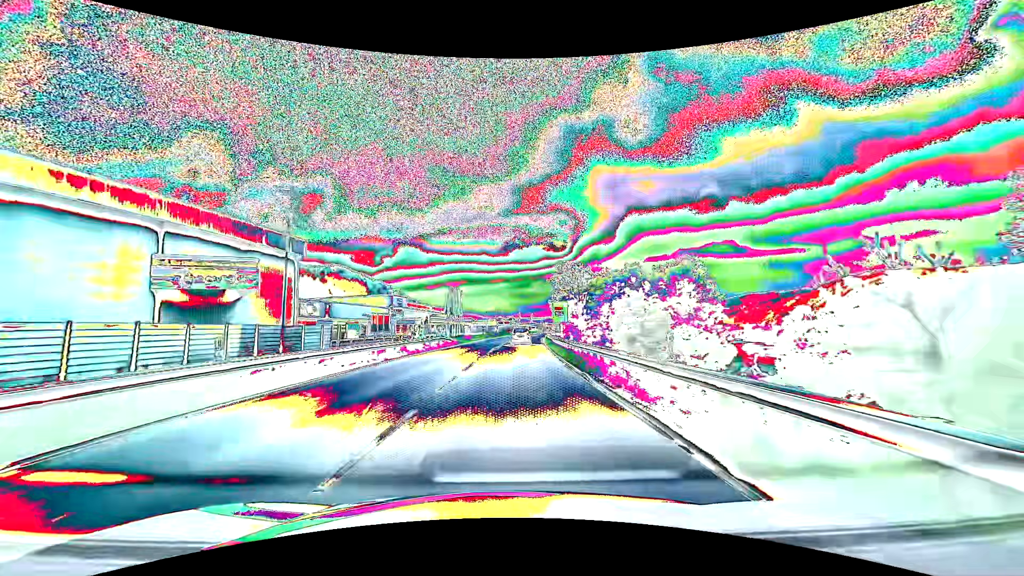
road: primary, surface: asphalt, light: Day
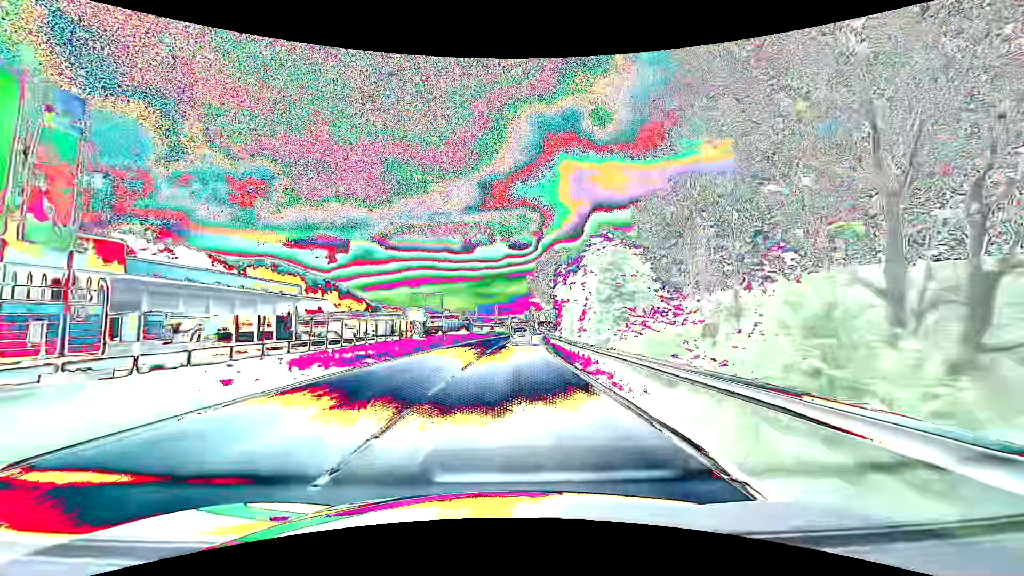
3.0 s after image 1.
(+2.7, +73.8) m; +4°
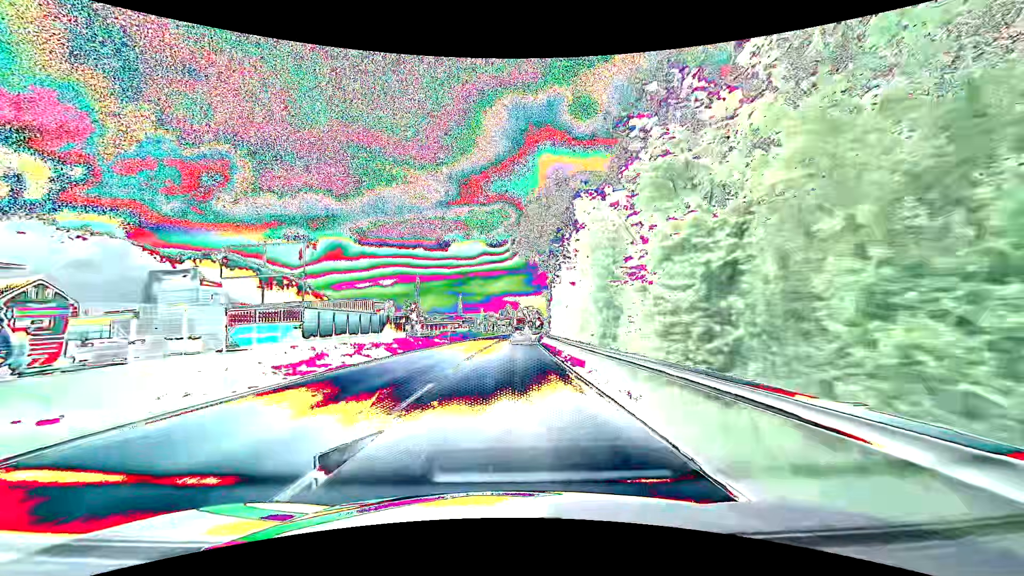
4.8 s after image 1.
(+1.1, +44.6) m; +3°
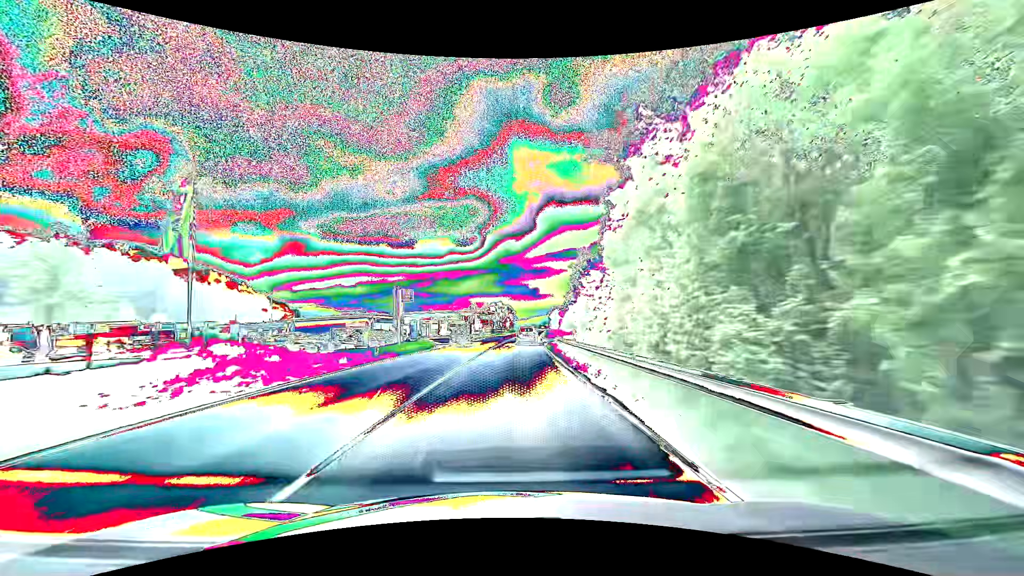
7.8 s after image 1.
(+2.5, +74.5) m; +4°
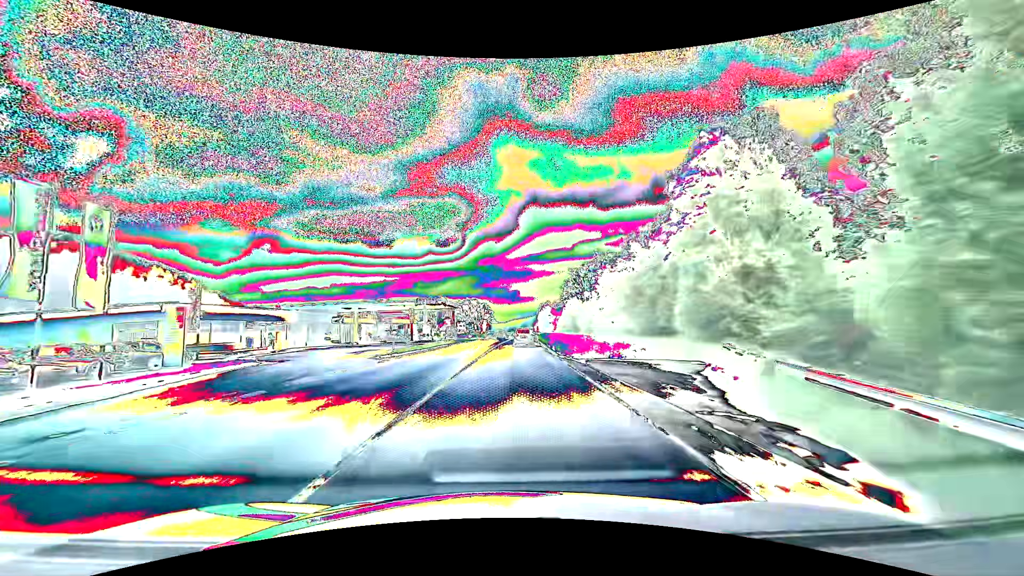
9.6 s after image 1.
(+0.8, +44.8) m; +2°
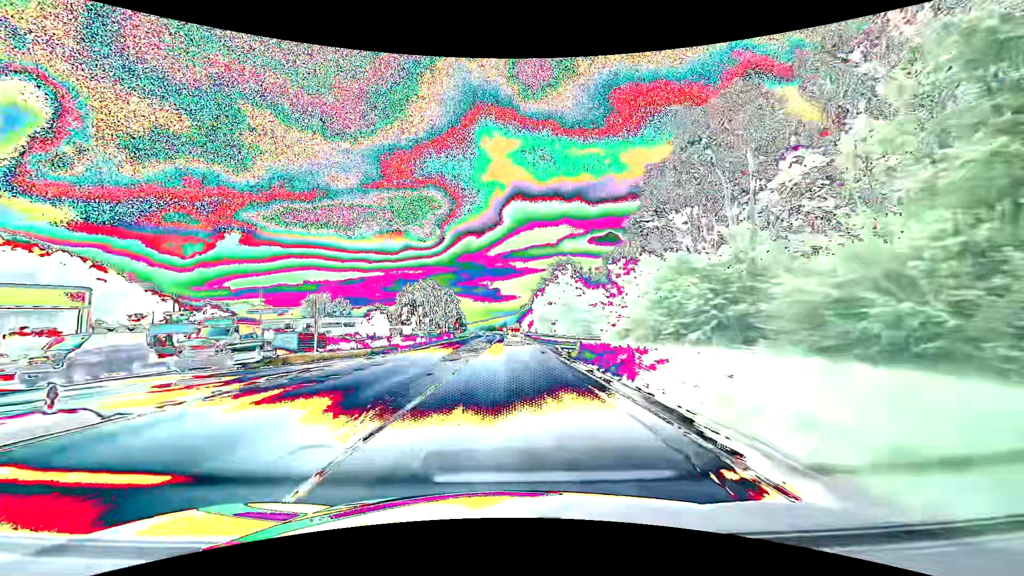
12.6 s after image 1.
(+2.3, +74.8) m; +3°
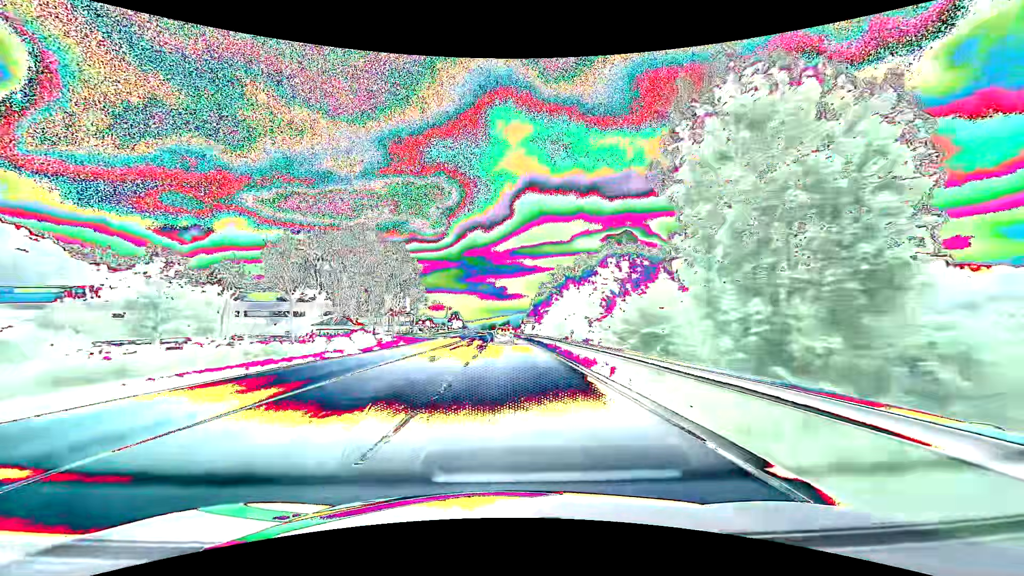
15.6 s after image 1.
(-0.1, +75.1) m; -1°
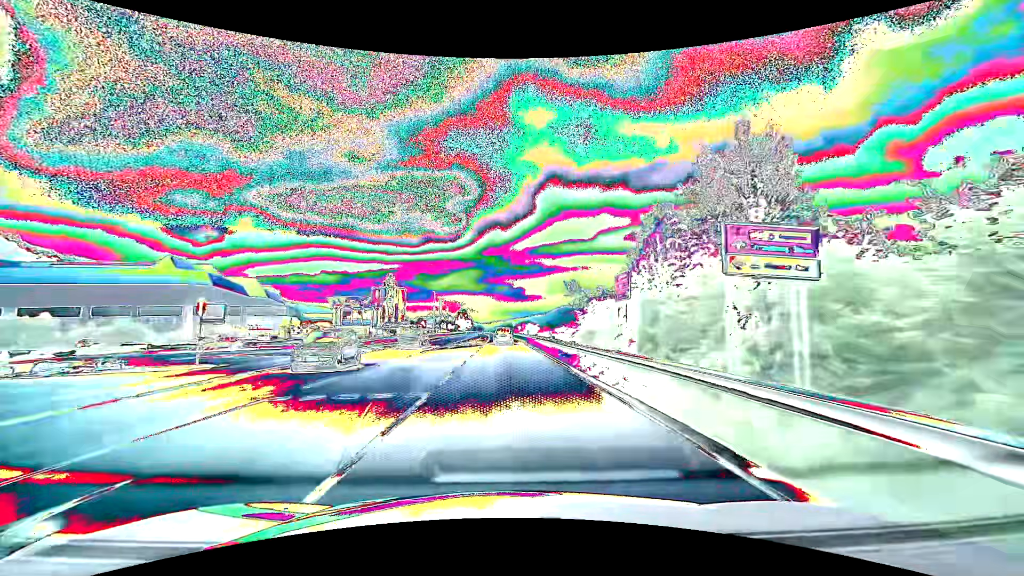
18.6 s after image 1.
(-1.0, +75.8) m; -2°
(0, +10) (0, +20) (0, +30) (0, +40) (0, +50) (-1, +60) (-1, +70) (-1, +80) (-1, +90) (-2, +100) m
